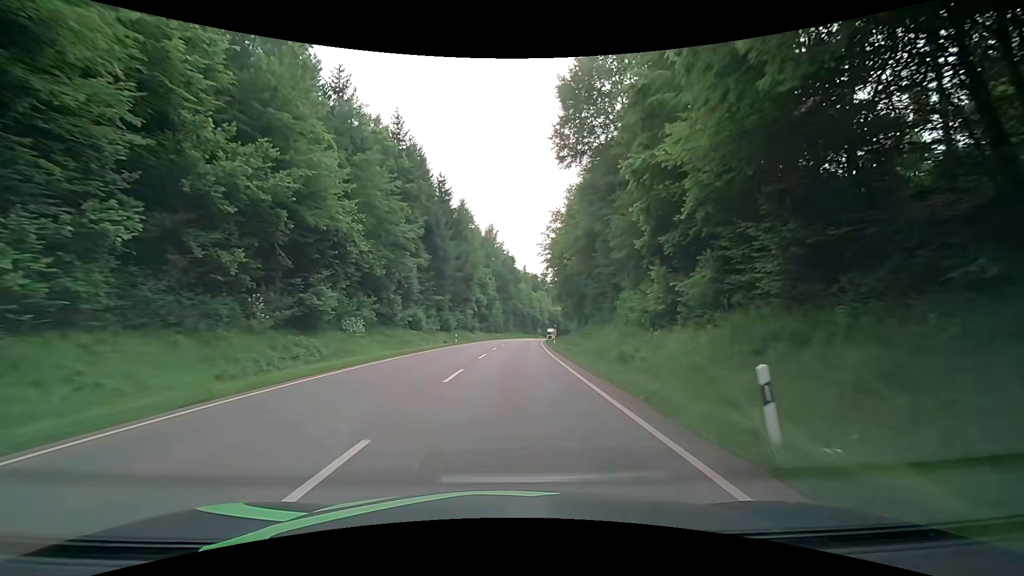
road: secondary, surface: asphalt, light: Day
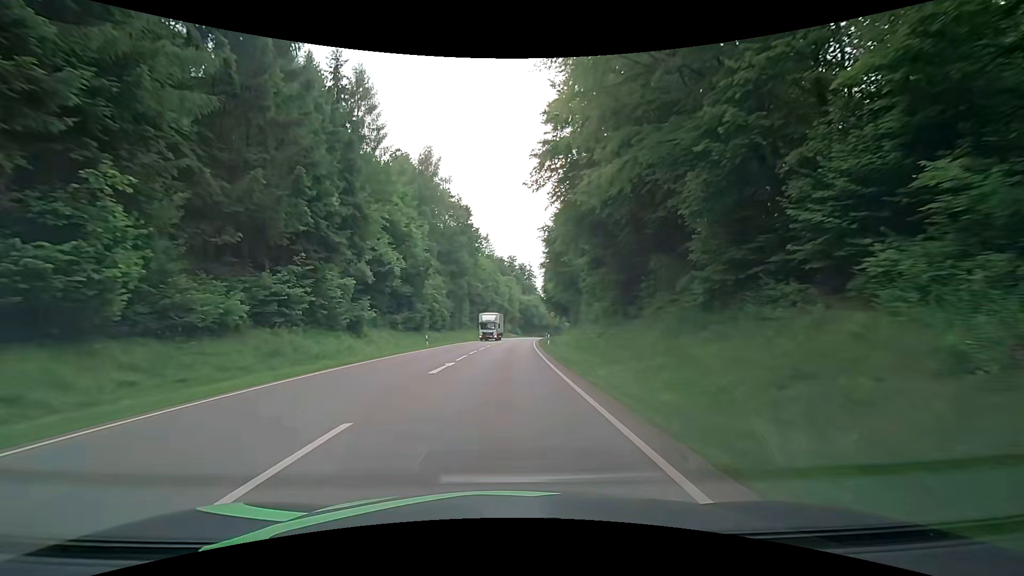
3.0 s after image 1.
(+2.2, +54.0) m; +4°
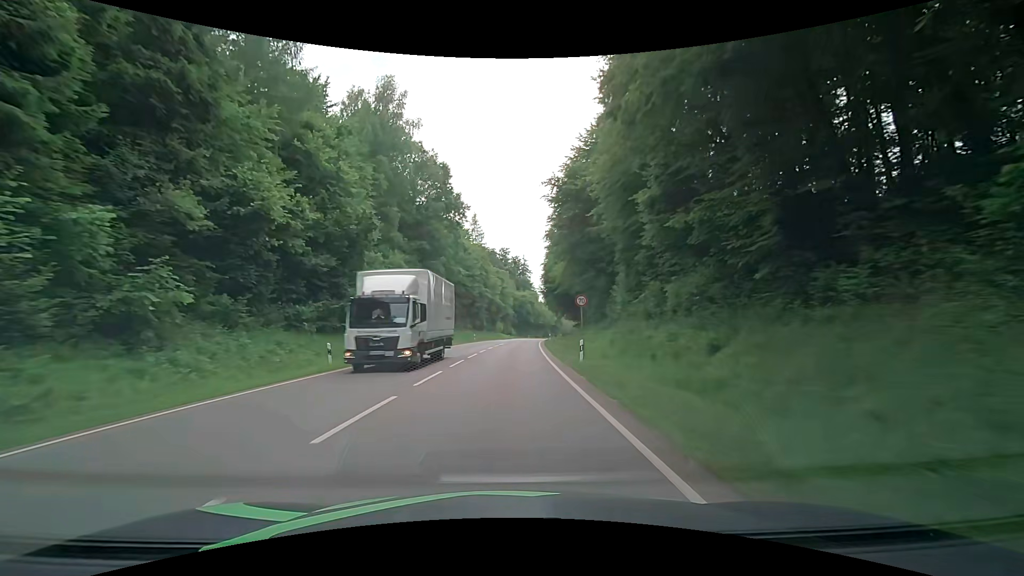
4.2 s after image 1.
(+0.3, +21.7) m; +2°
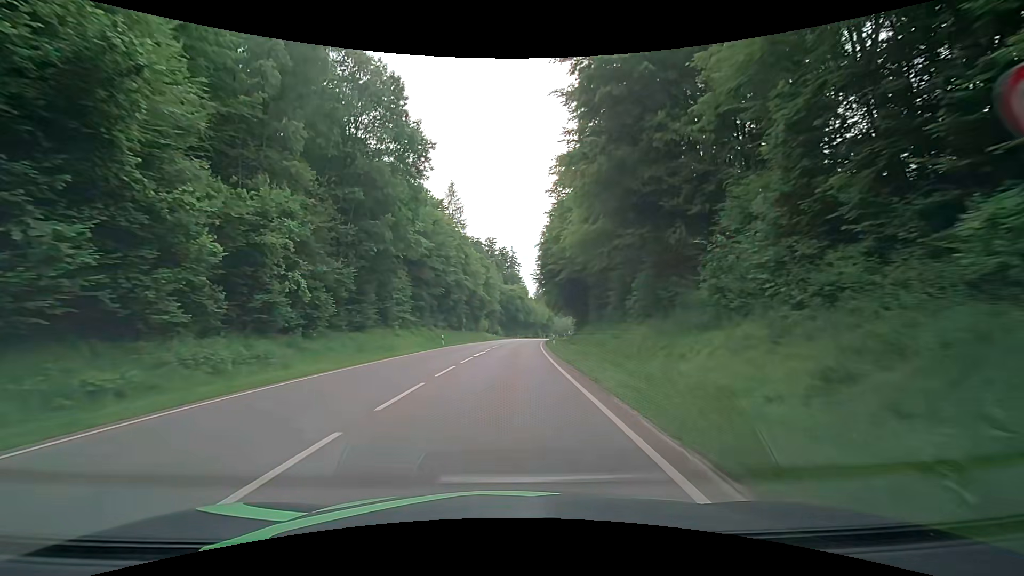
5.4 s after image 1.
(+0.1, +21.7) m; +1°
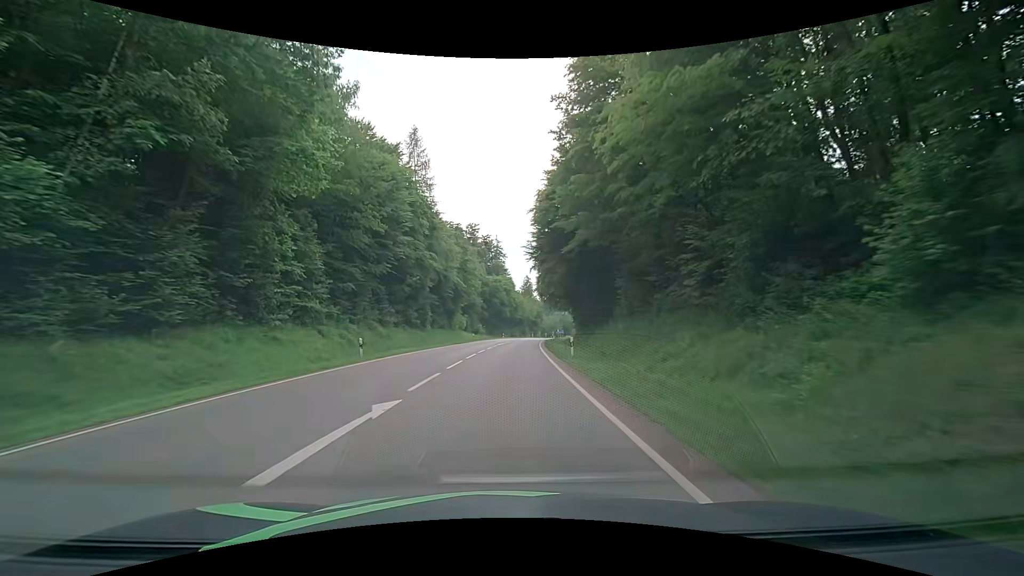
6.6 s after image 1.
(+0.3, +21.7) m; +1°
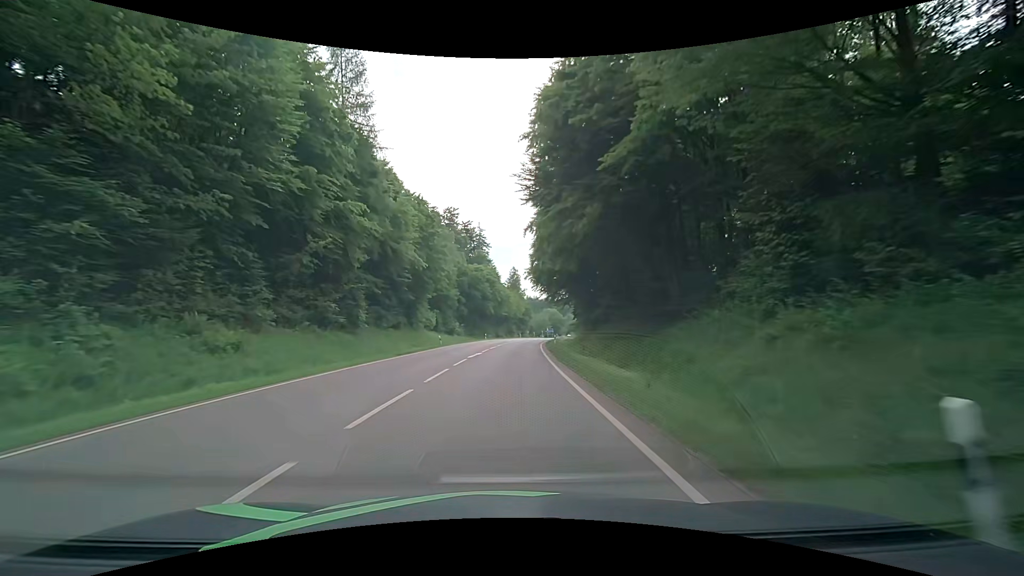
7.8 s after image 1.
(+0.5, +21.6) m; +3°
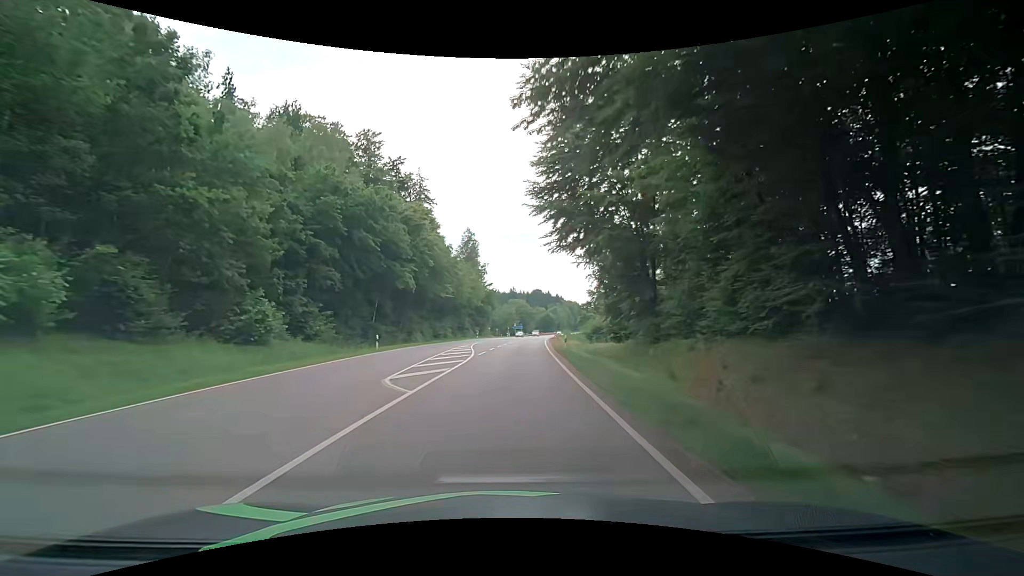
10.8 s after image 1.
(+1.3, +54.0) m; +4°
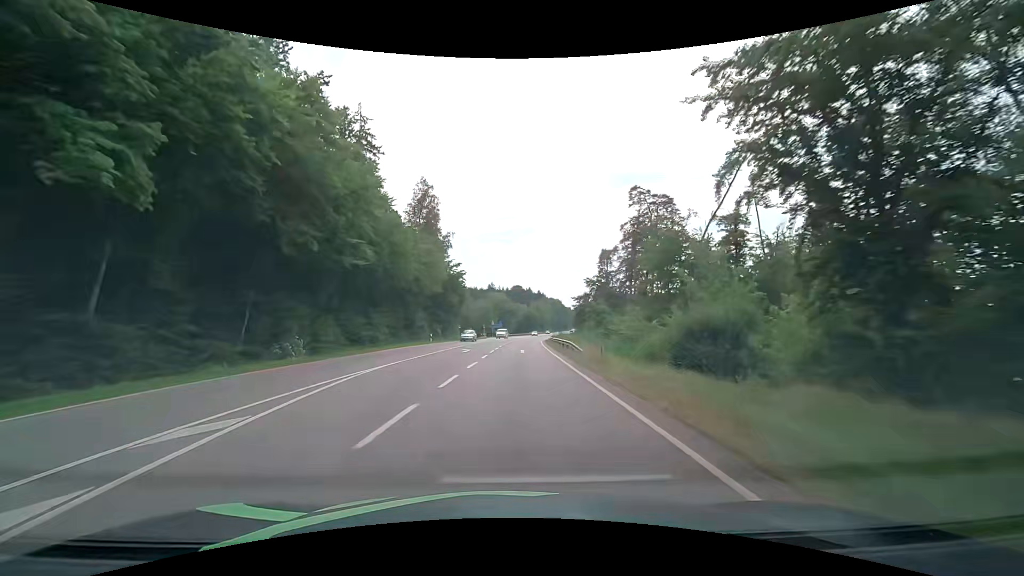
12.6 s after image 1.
(+0.7, +32.5) m; +3°
(0, +10) (0, +20) (0, +30) (+1, +40) (+1, +50) (+2, +60) (+2, +70) (+3, +80) (+4, +90) (+5, +100) m
